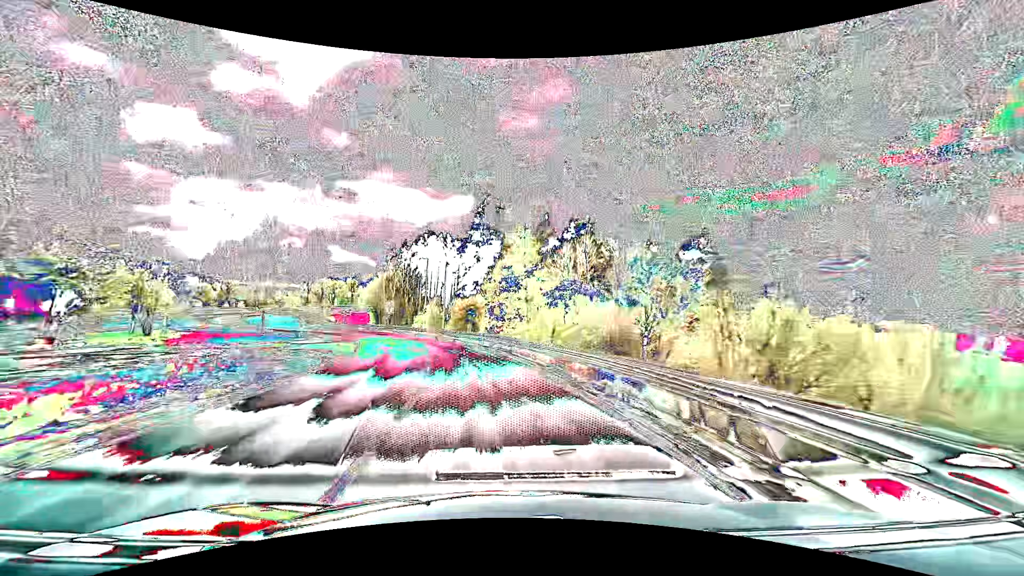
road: primary_link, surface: asphalt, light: Day
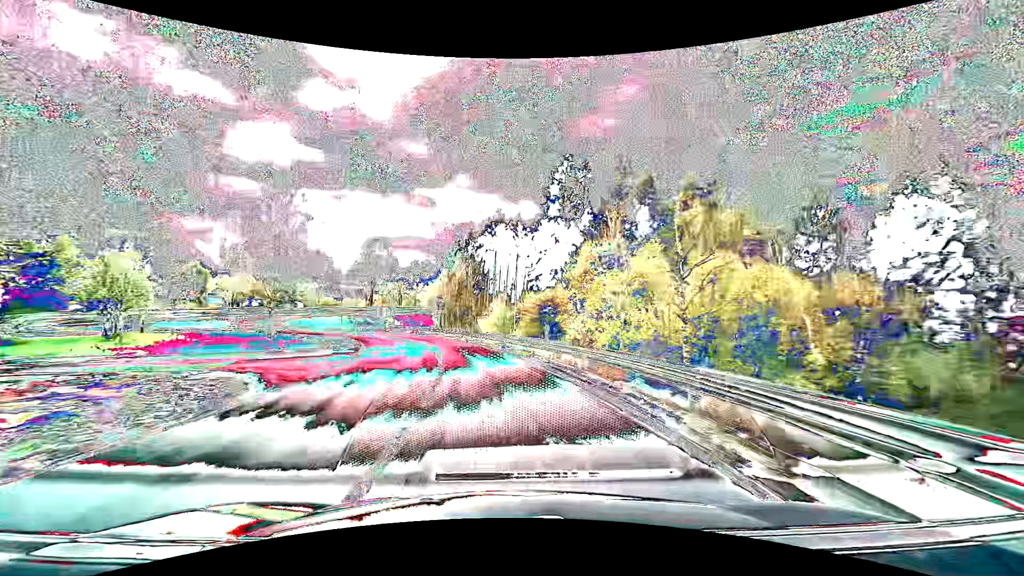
(-1.3, +17.2) m; -9°
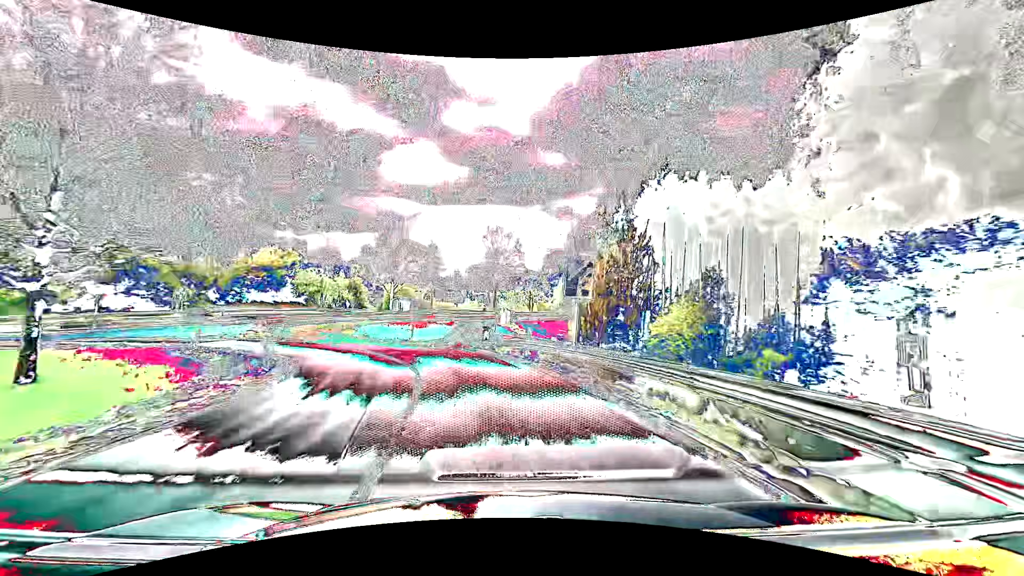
(-3.8, +31.9) m; -16°
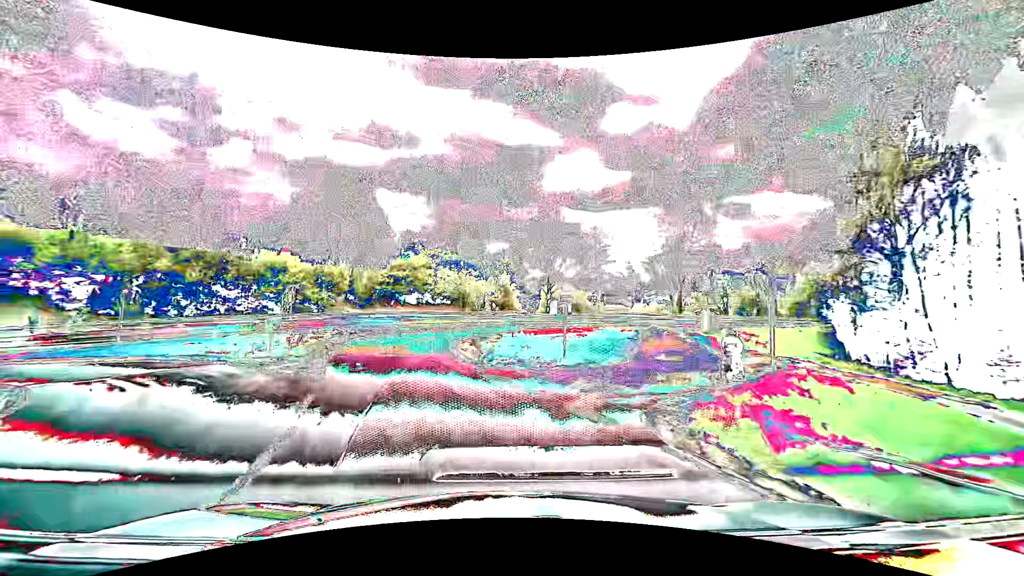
(-2.9, +21.5) m; -19°
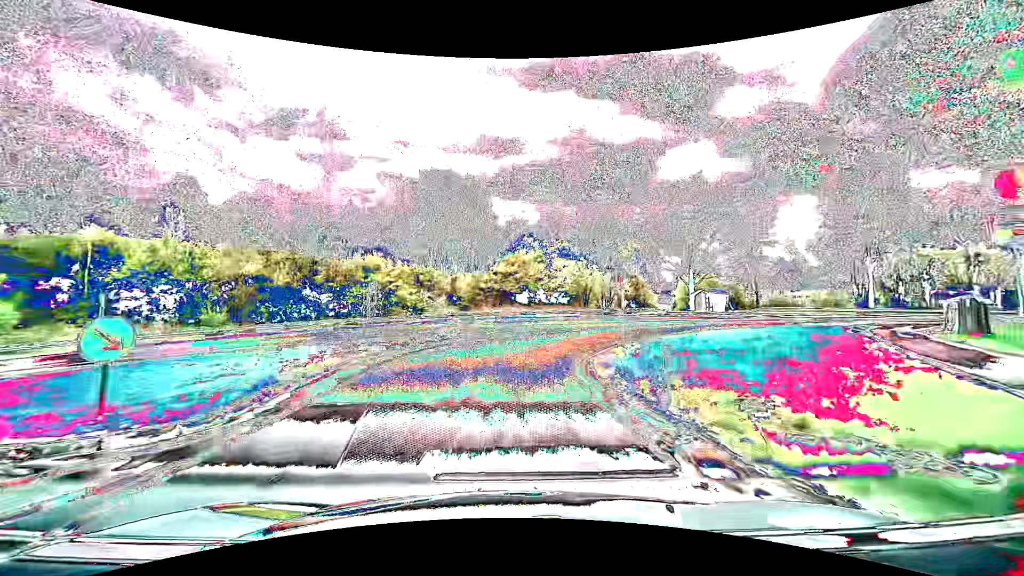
(-1.7, +13.3) m; -13°
(0, +10) (+1, +20) (+5, +29) (+12, +36) (+20, +41) (+29, +46) (+38, +50) (+48, +54) (+57, +58) (+66, +62) m
